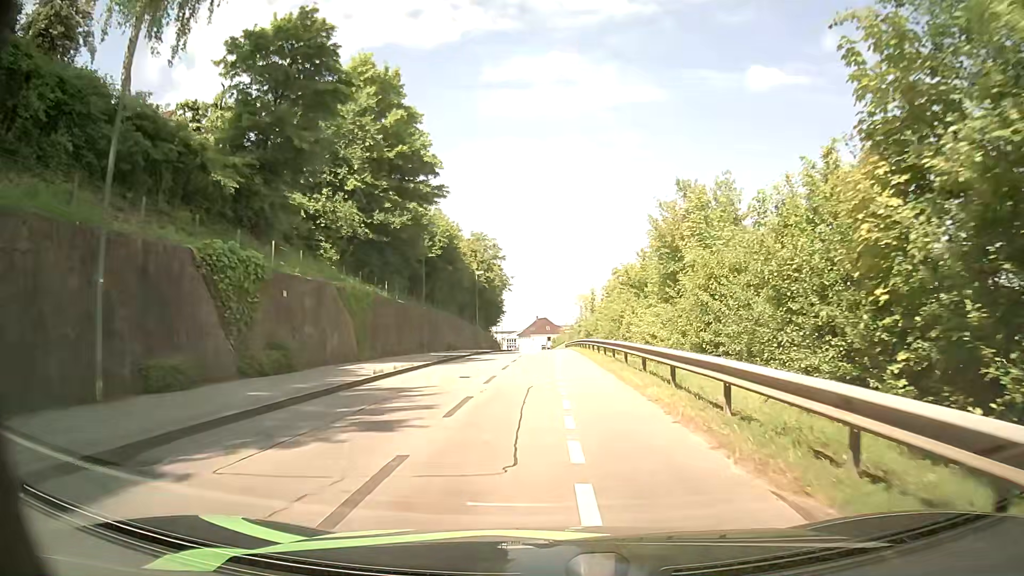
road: residential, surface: asphalt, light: Day
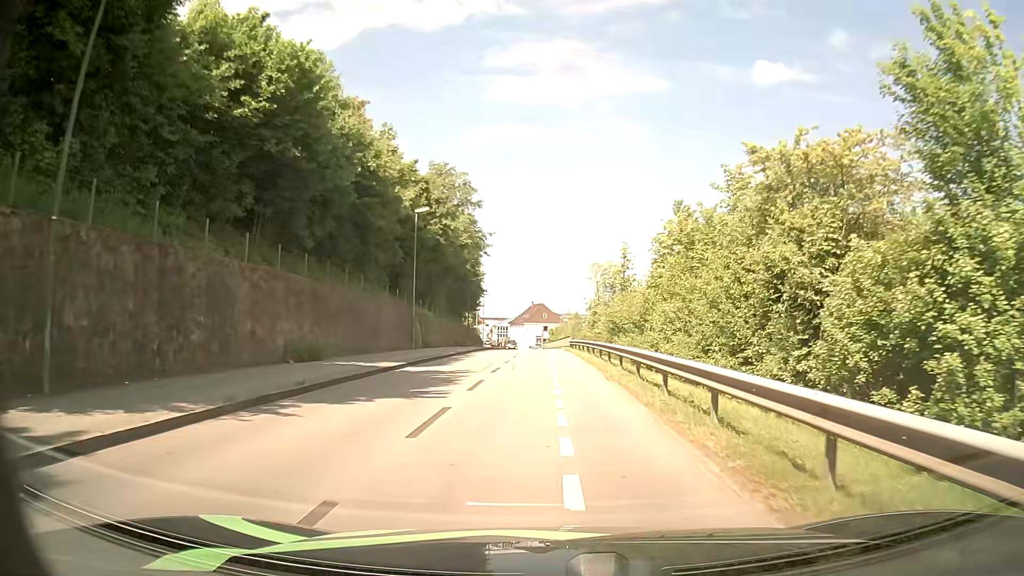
(+0.3, +32.0) m; 0°
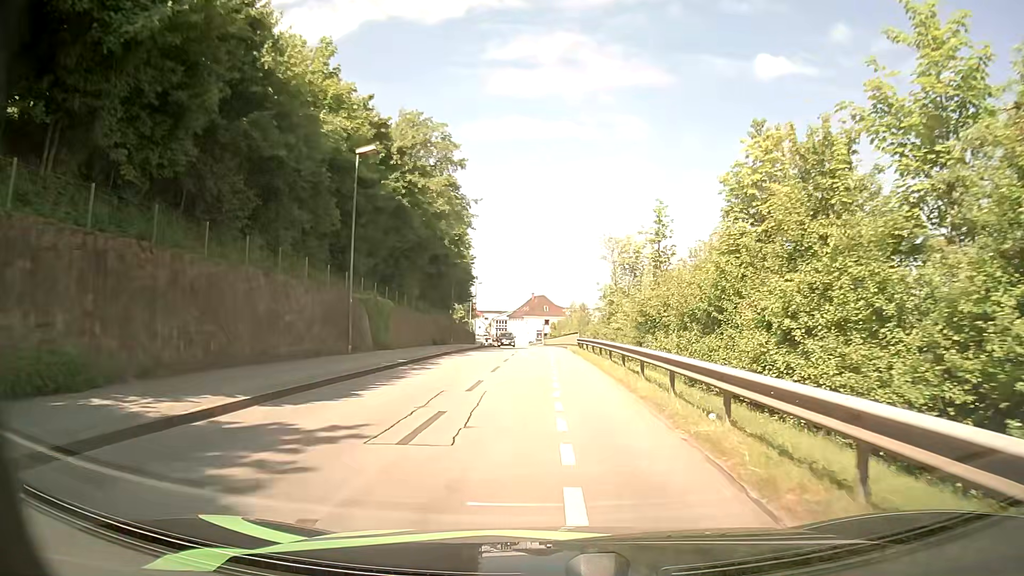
(0.0, +12.6) m; 0°
